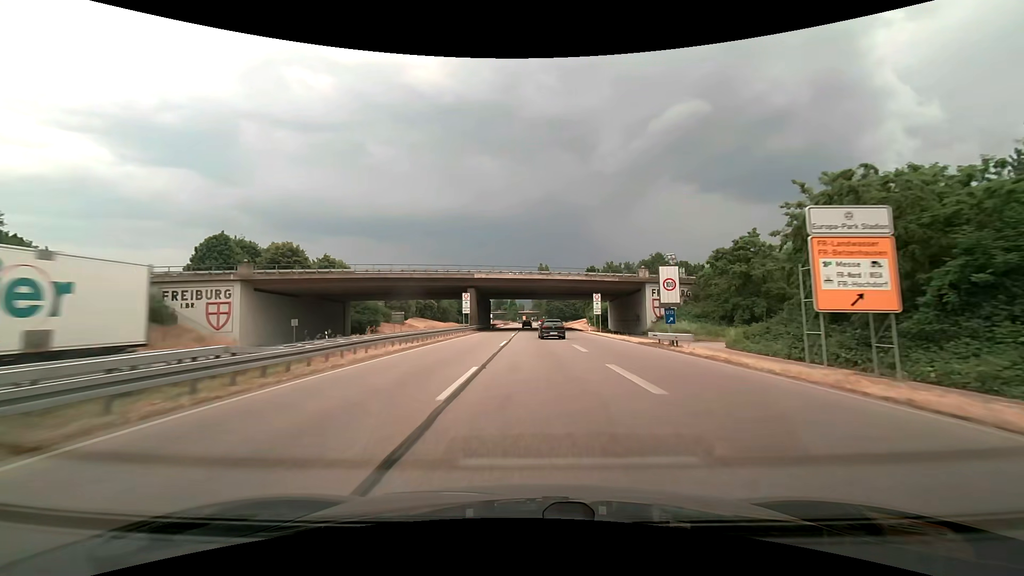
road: trunk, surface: asphalt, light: Day
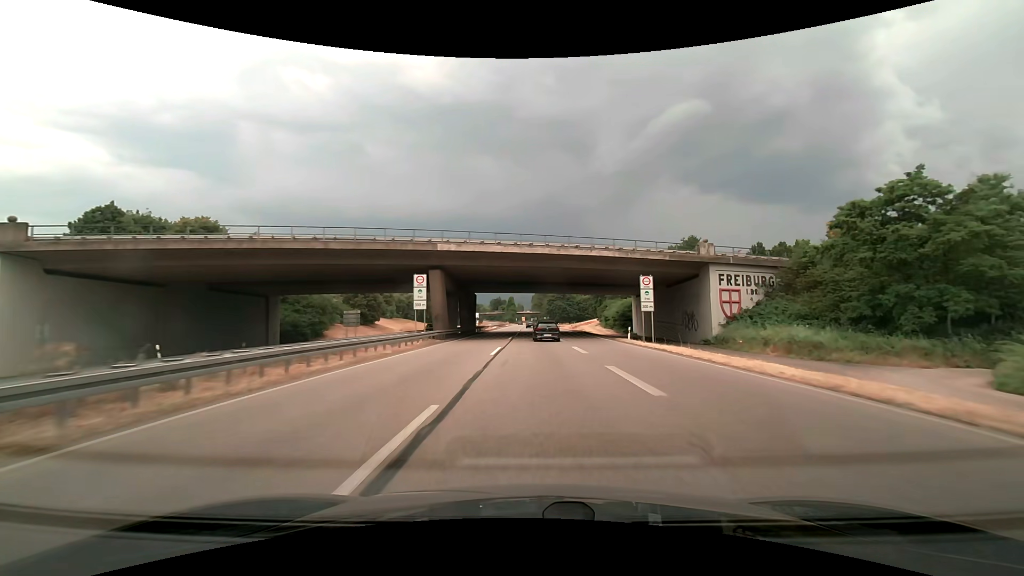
(0.0, +24.2) m; 0°
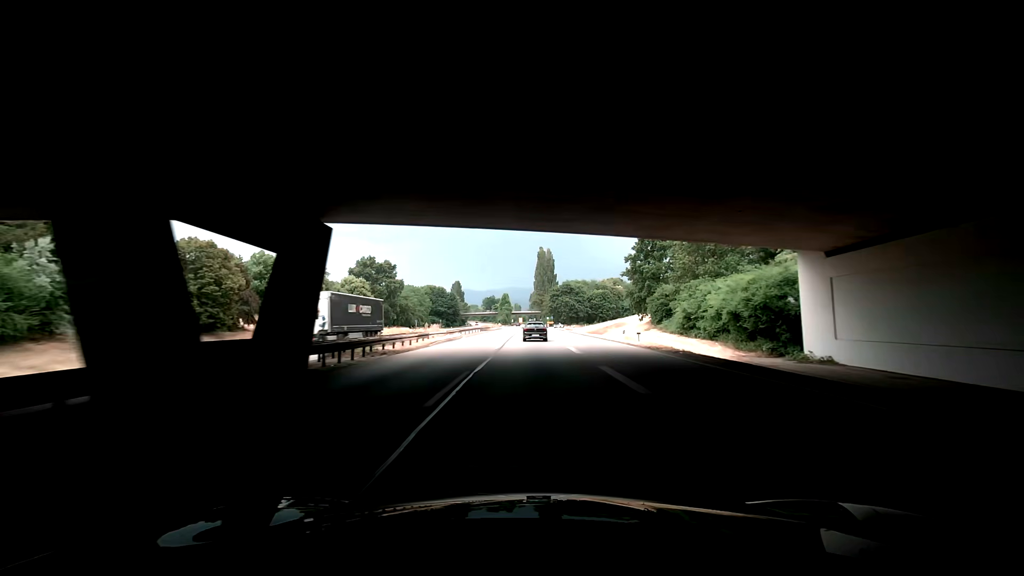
(+0.2, +48.2) m; 0°
(0, +10) (0, +20) (0, +30) (0, +40) (0, +50) (0, +60) (0, +70) (0, +80) (0, +90) (0, +100) m
